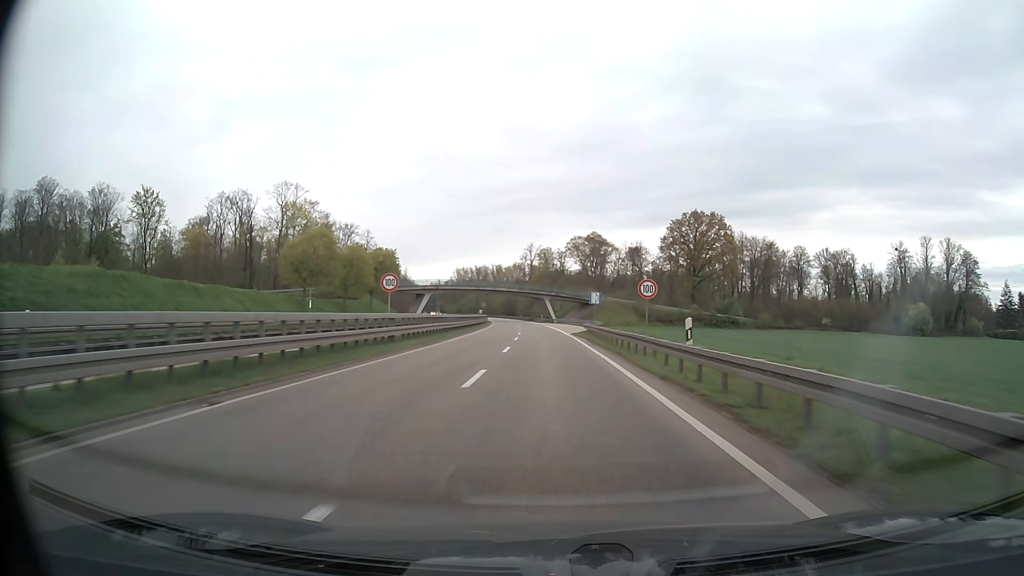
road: trunk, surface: asphalt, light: Day
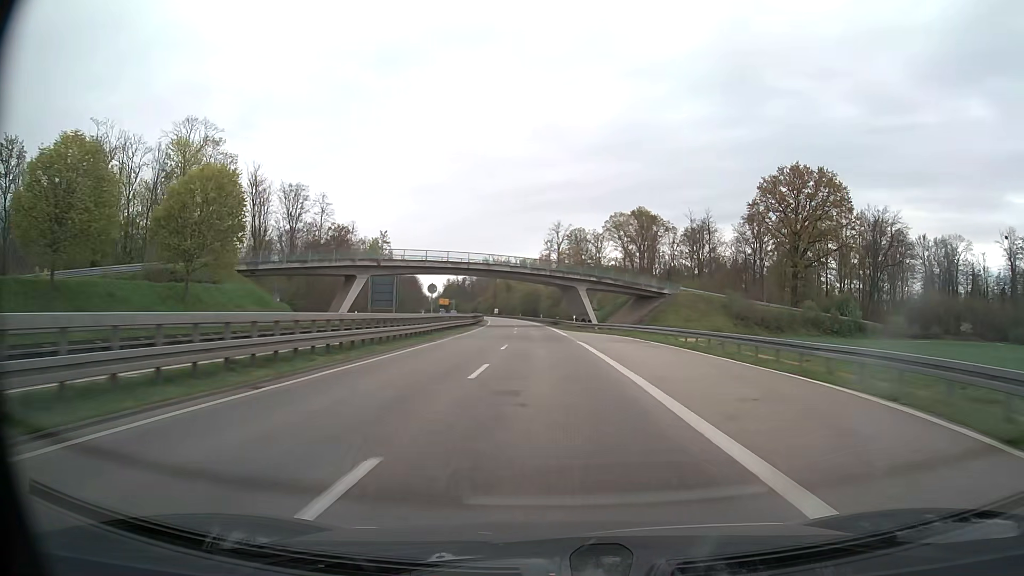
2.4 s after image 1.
(-1.2, +58.1) m; -2°
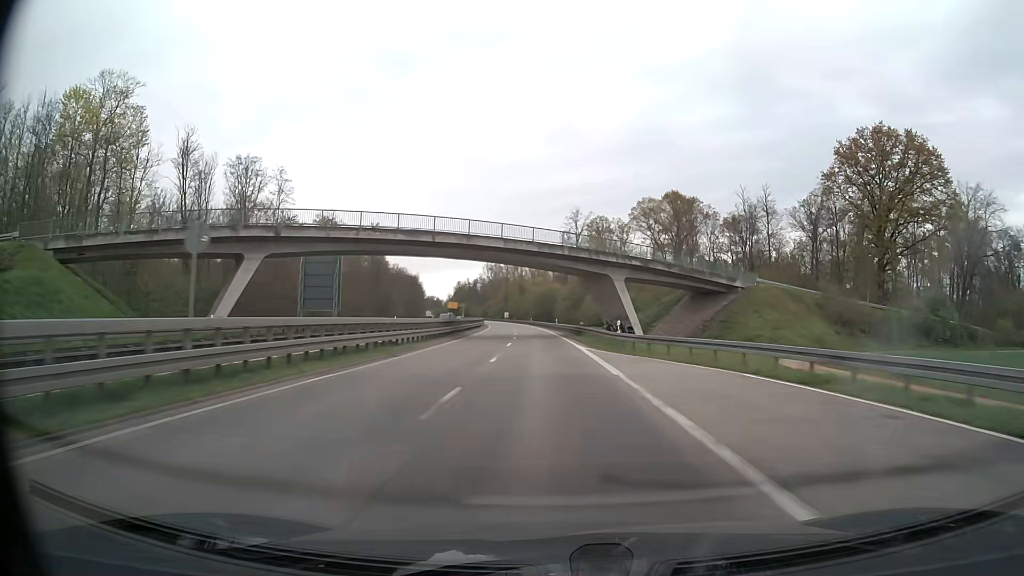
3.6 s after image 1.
(-0.4, +28.6) m; -1°
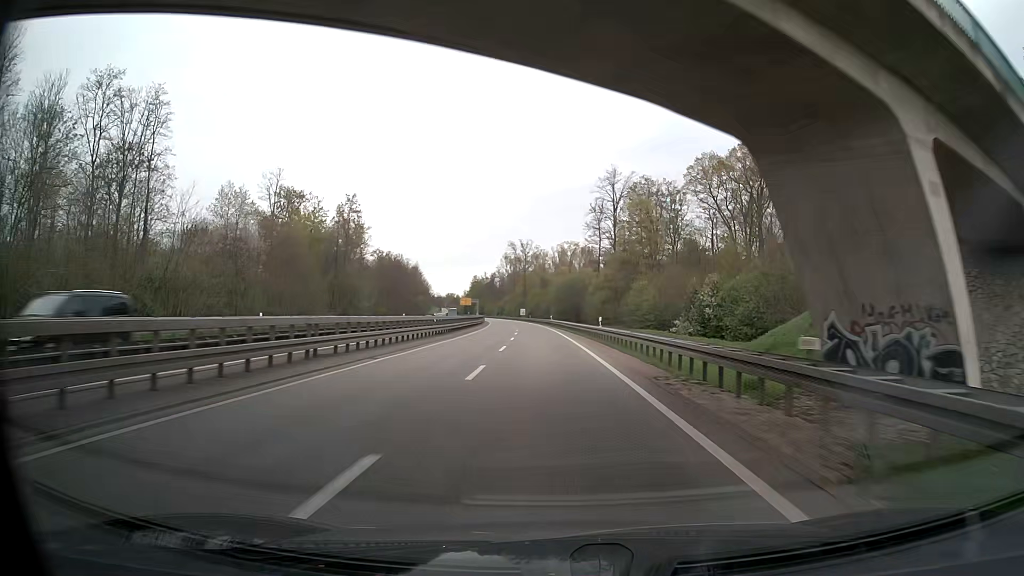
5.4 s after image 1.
(-0.9, +42.5) m; -2°
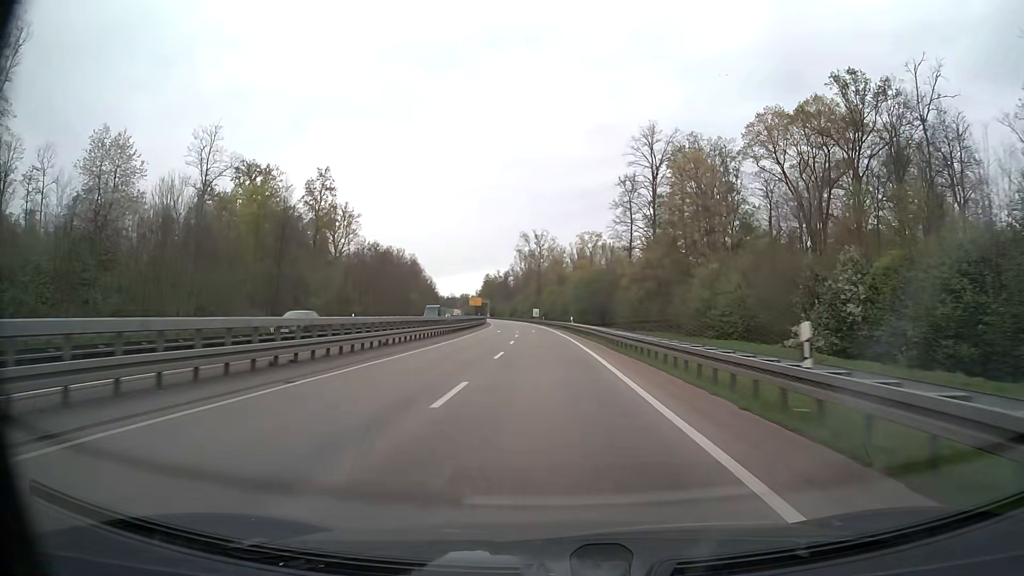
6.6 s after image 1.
(-0.5, +28.1) m; -1°
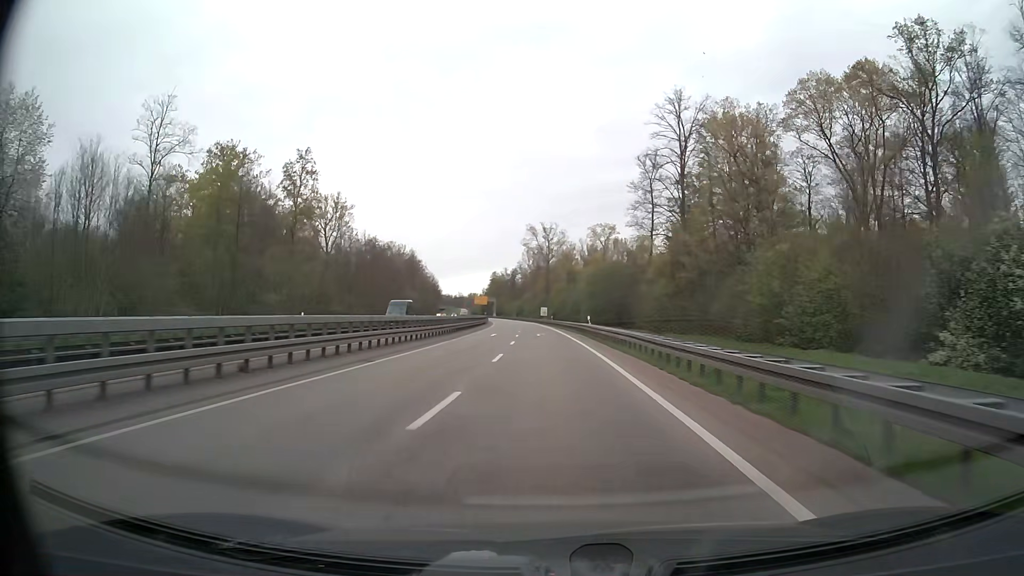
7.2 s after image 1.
(-0.1, +14.0) m; -1°
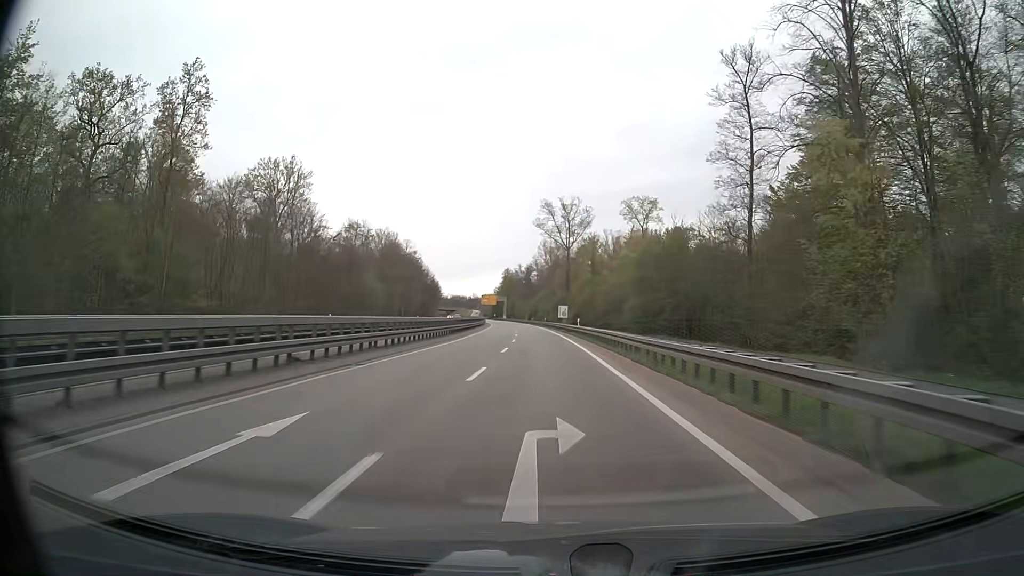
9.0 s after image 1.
(-0.6, +41.1) m; -2°
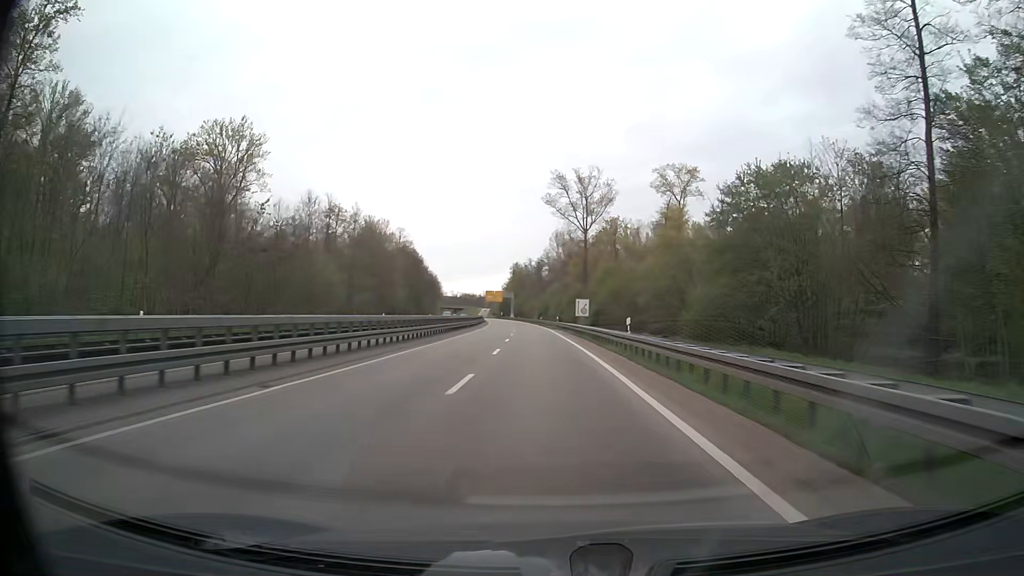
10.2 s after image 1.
(-0.2, +26.5) m; -1°
(0, +10) (0, +20) (0, +30) (-1, +40) (-1, +50) (-2, +60) (-2, +70) (-3, +80) (-4, +90) (-4, +100) m
